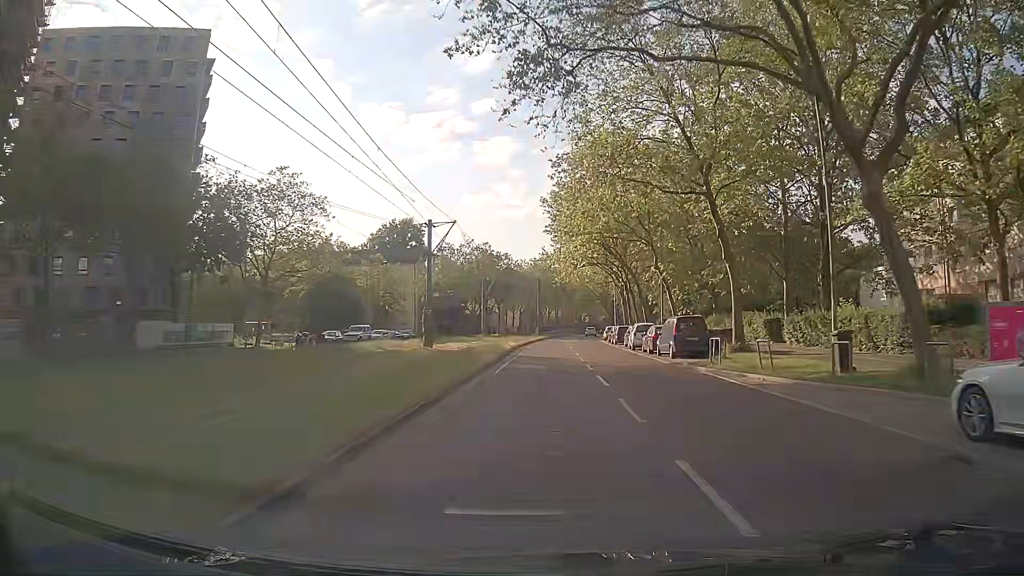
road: tertiary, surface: asphalt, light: Day
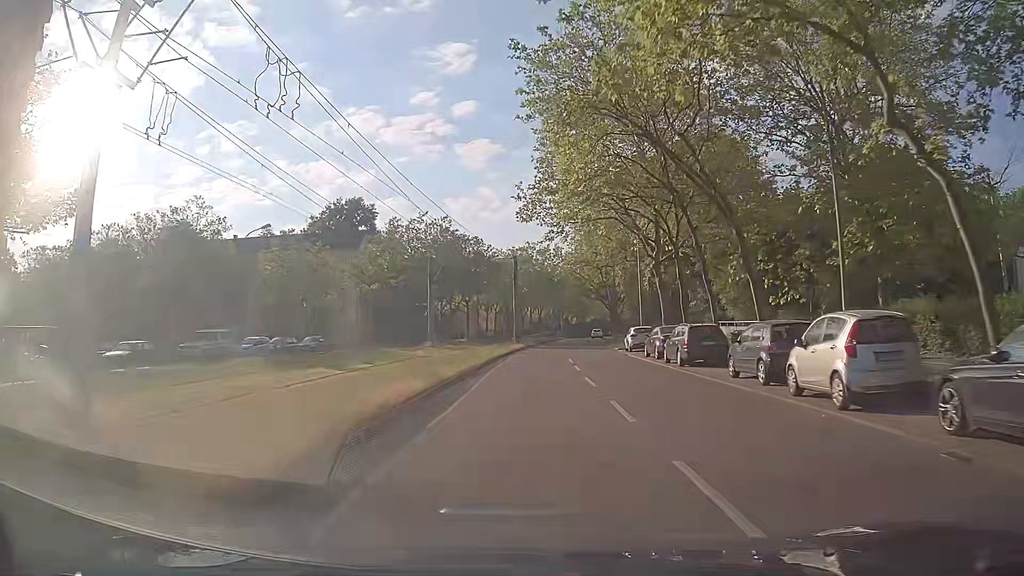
(+0.4, +29.8) m; +1°
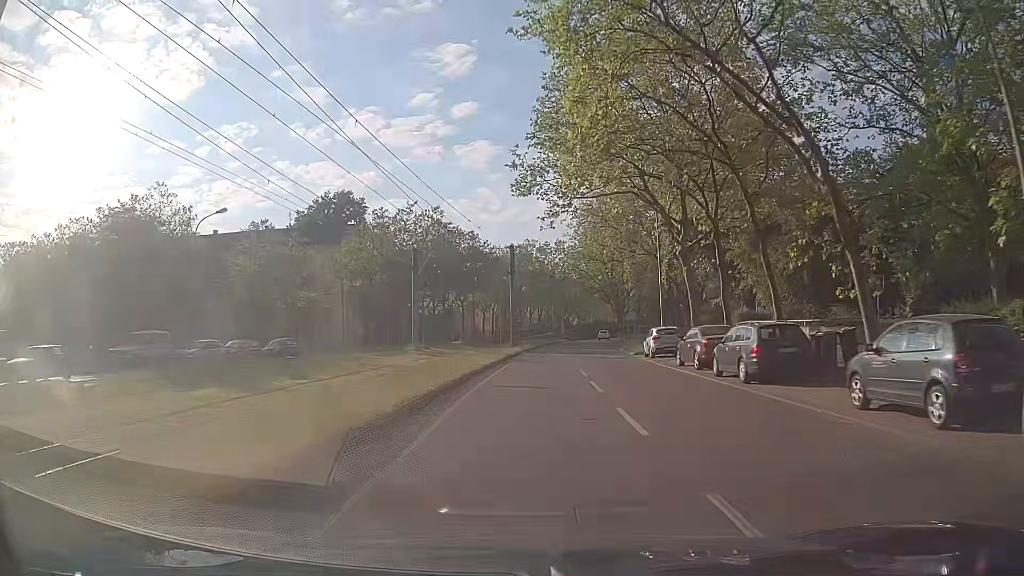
(0.0, +7.5) m; +1°
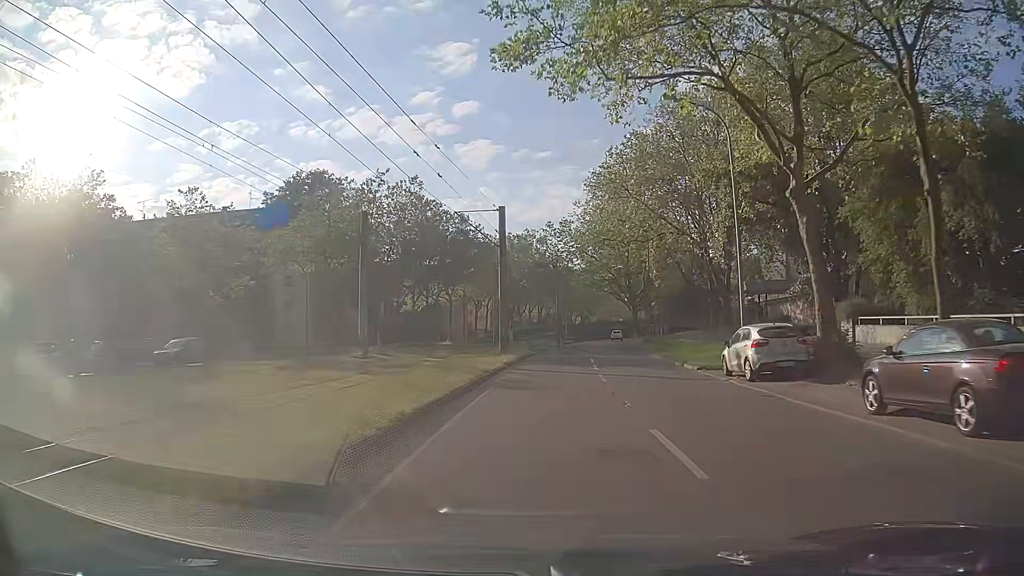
(-0.2, +14.9) m; -2°
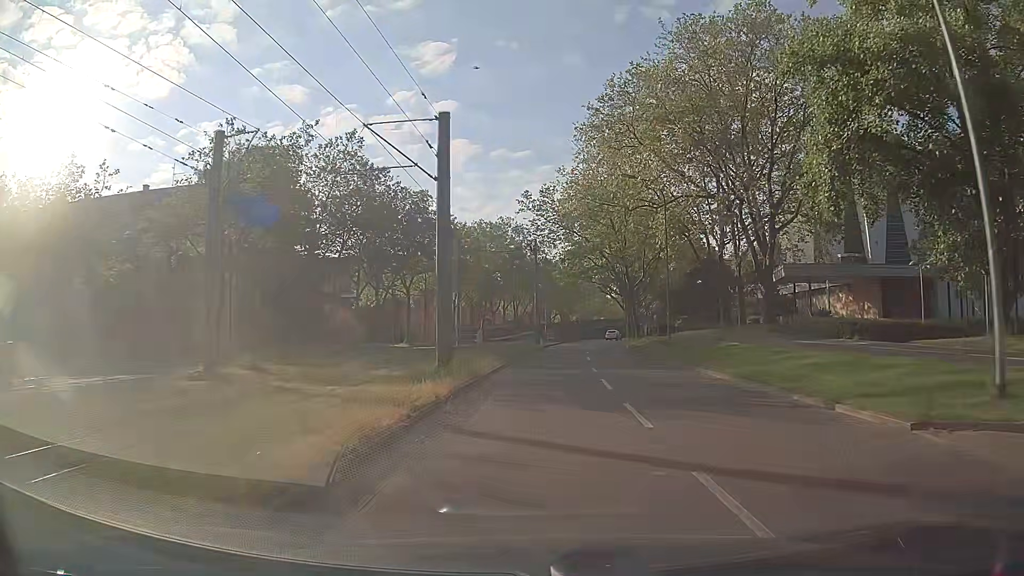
(+0.5, +14.9) m; +3°
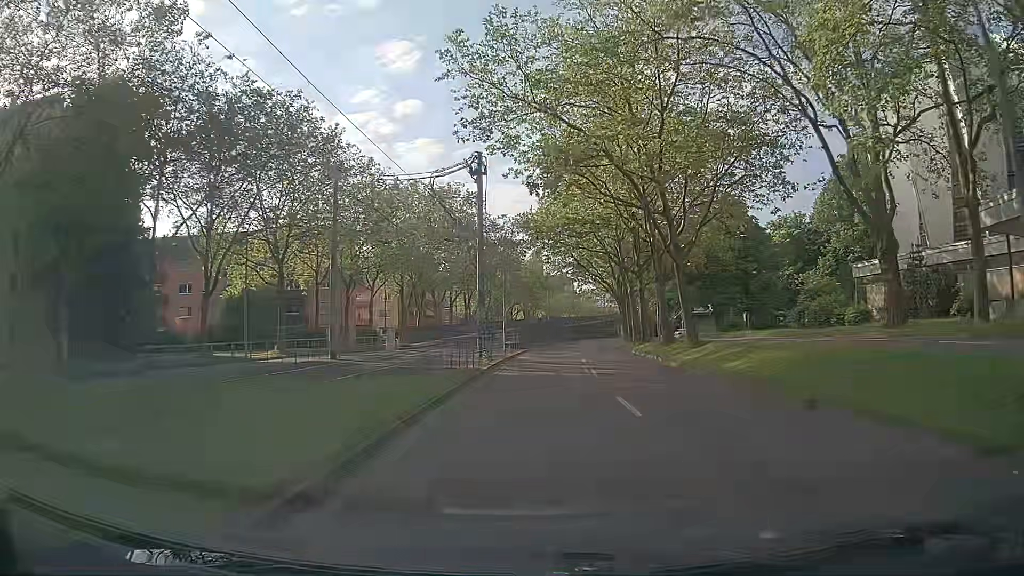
(+0.8, +29.6) m; +2°
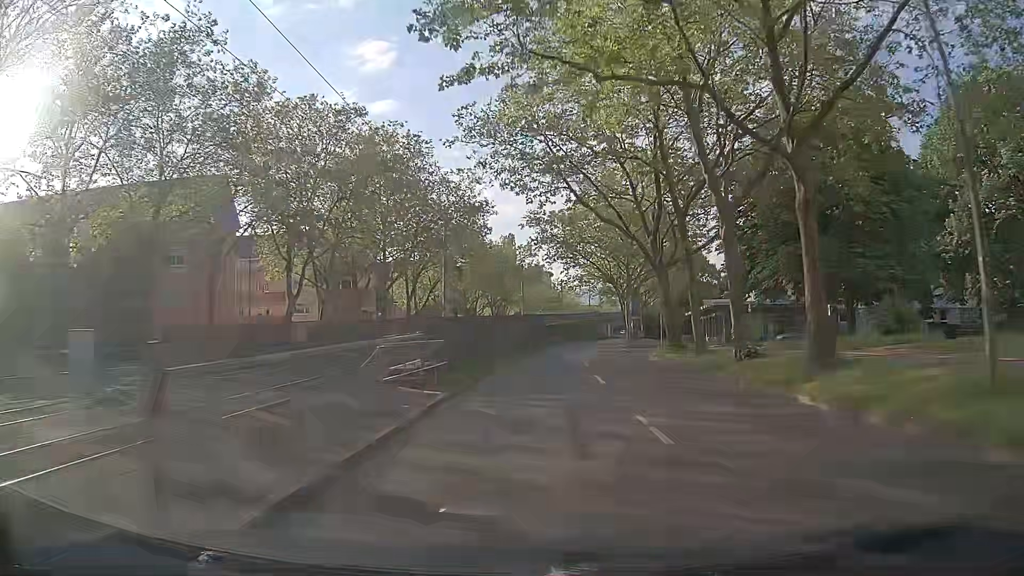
(+0.9, +29.5) m; +2°
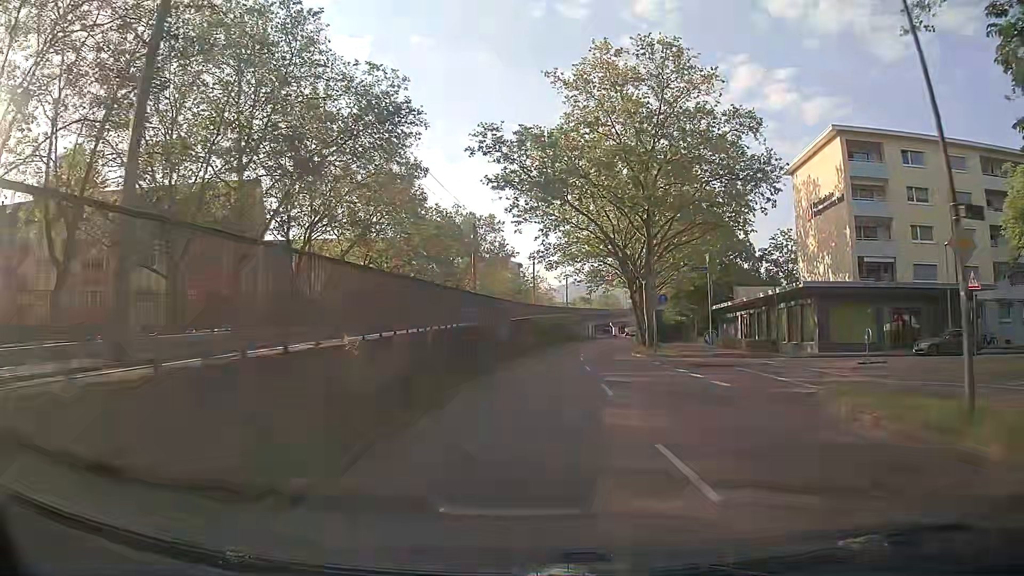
(+1.1, +29.6) m; +4°
(0, +10) (0, +20) (0, +30) (+1, +40) (+1, +50) (+2, +60) (+3, +70) (+4, +80) (+5, +90) (+6, +100) m
